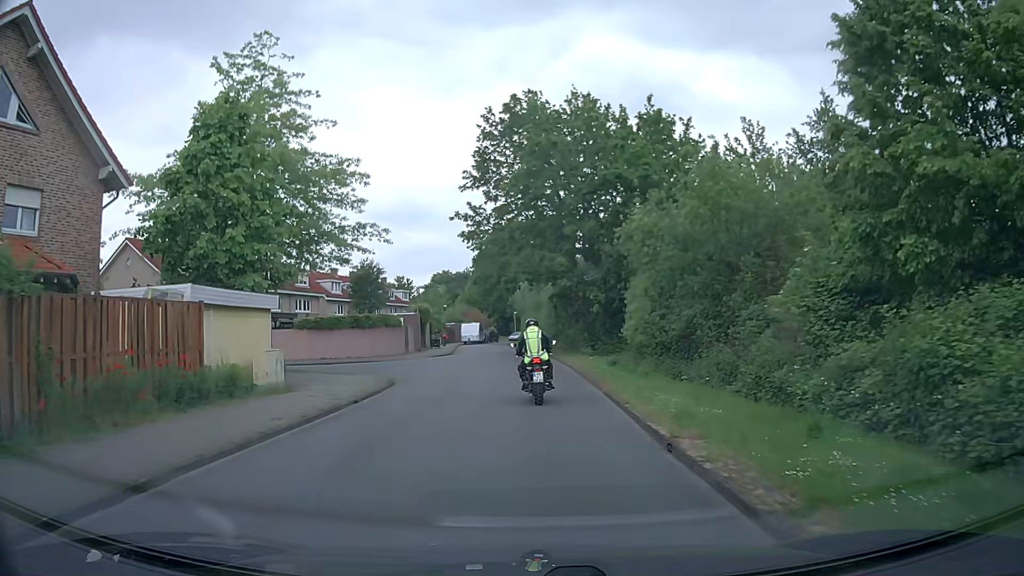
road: residential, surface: asphalt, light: Day
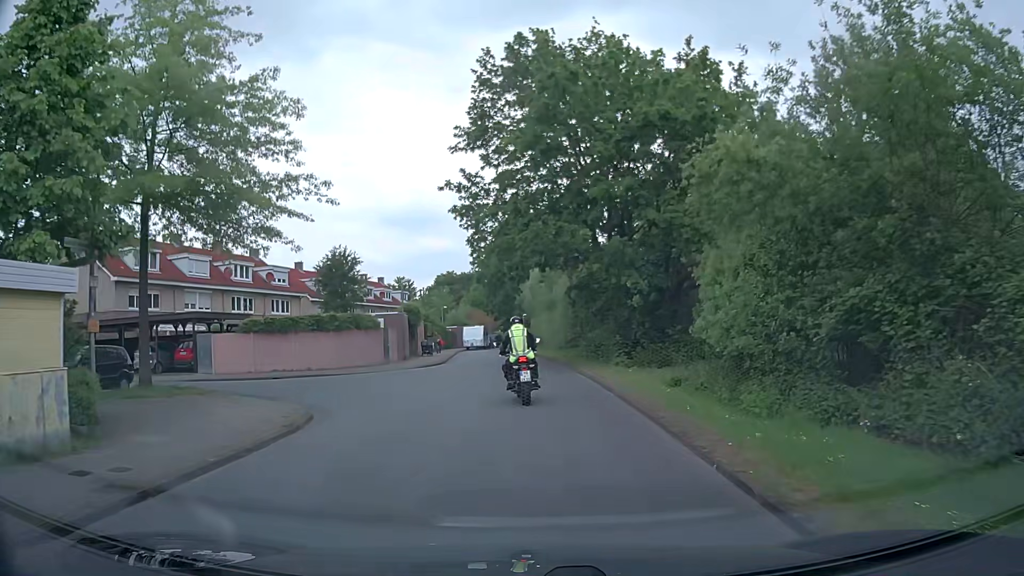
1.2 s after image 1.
(0.0, +9.2) m; 0°
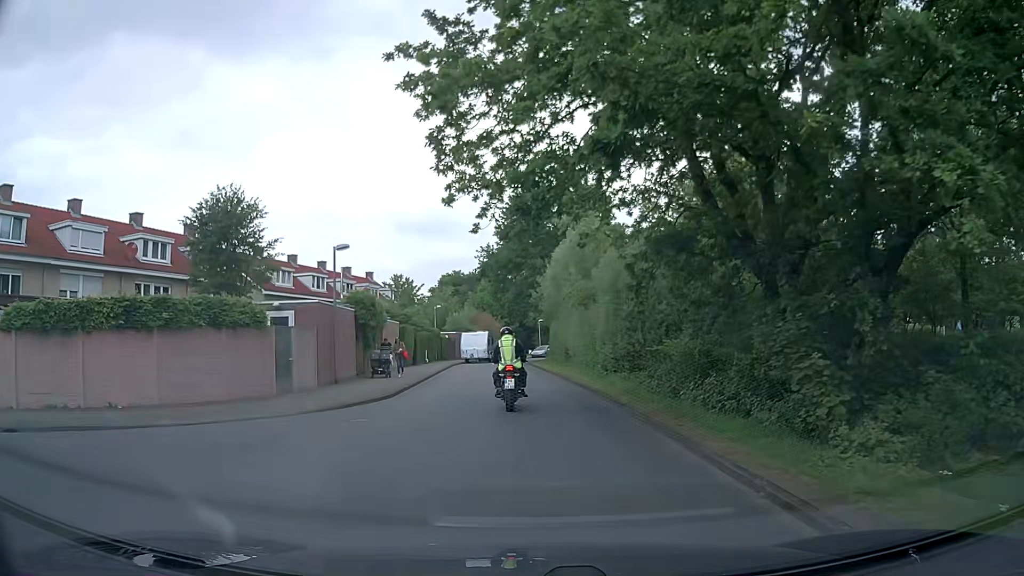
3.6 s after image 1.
(-0.6, +17.0) m; -2°
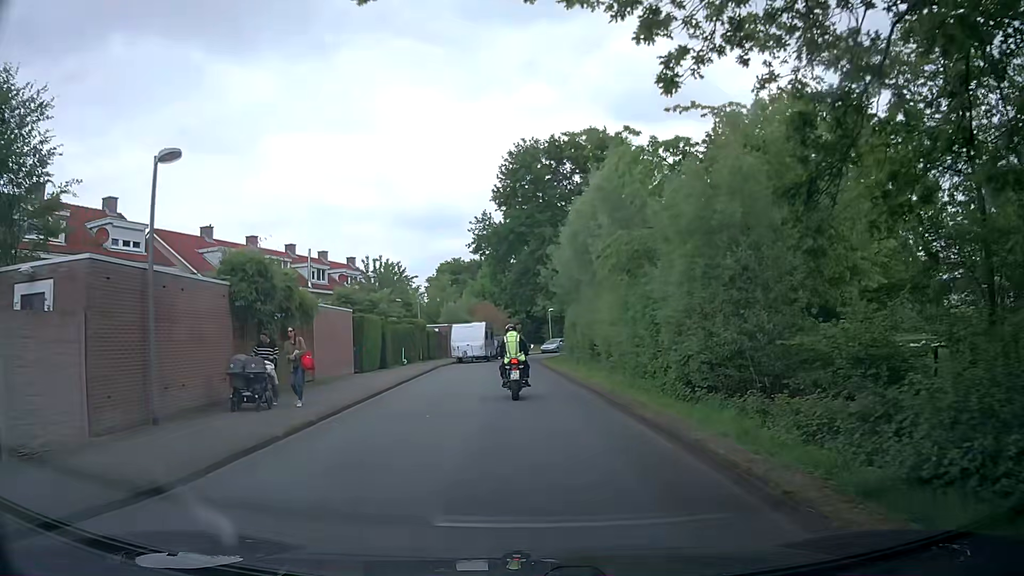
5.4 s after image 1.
(-0.1, +12.1) m; -1°
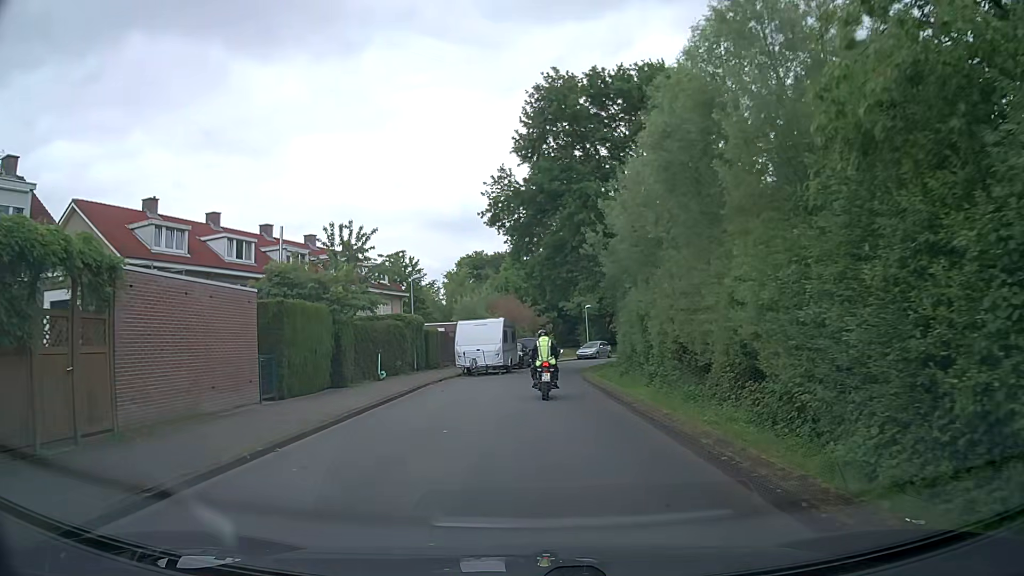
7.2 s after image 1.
(-0.2, +12.7) m; -2°
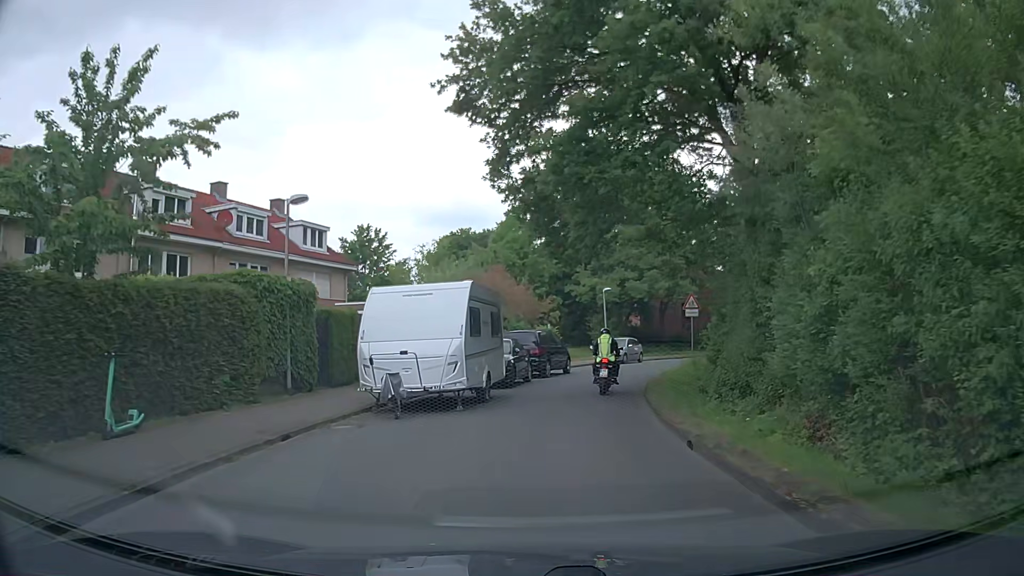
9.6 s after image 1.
(-0.2, +17.6) m; 0°
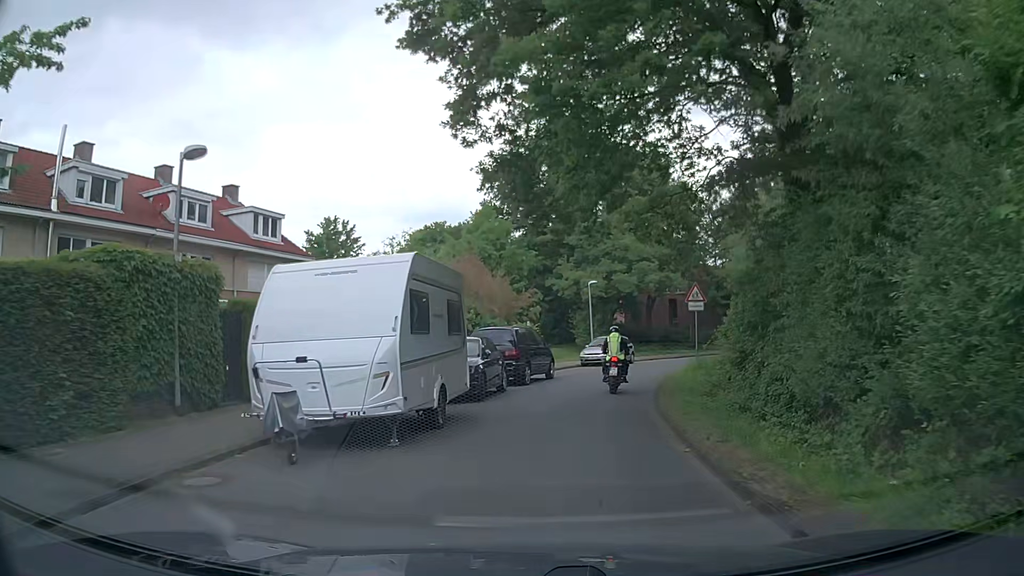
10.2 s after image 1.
(+0.1, +4.5) m; +2°
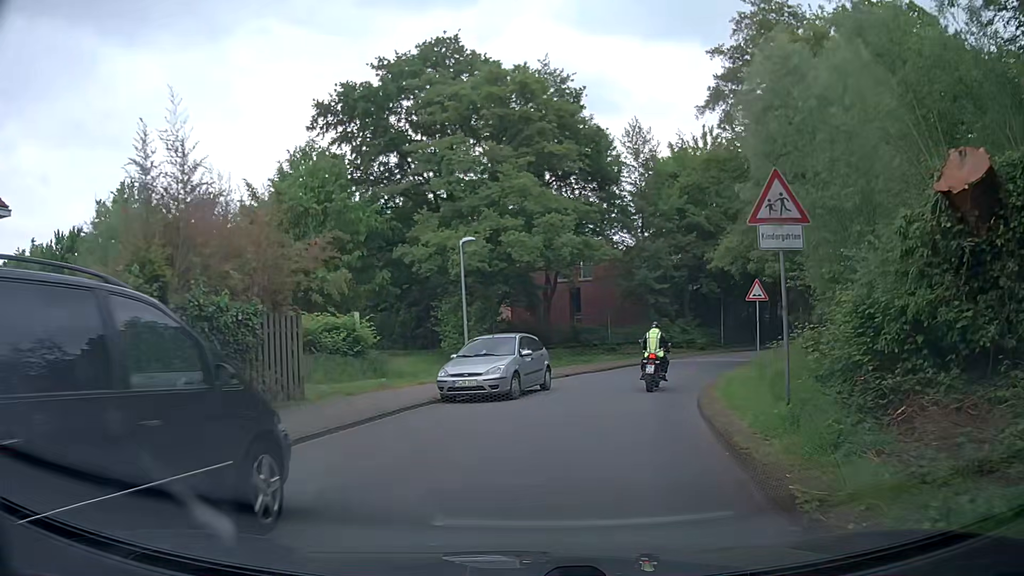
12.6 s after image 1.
(+1.3, +17.8) m; +8°
